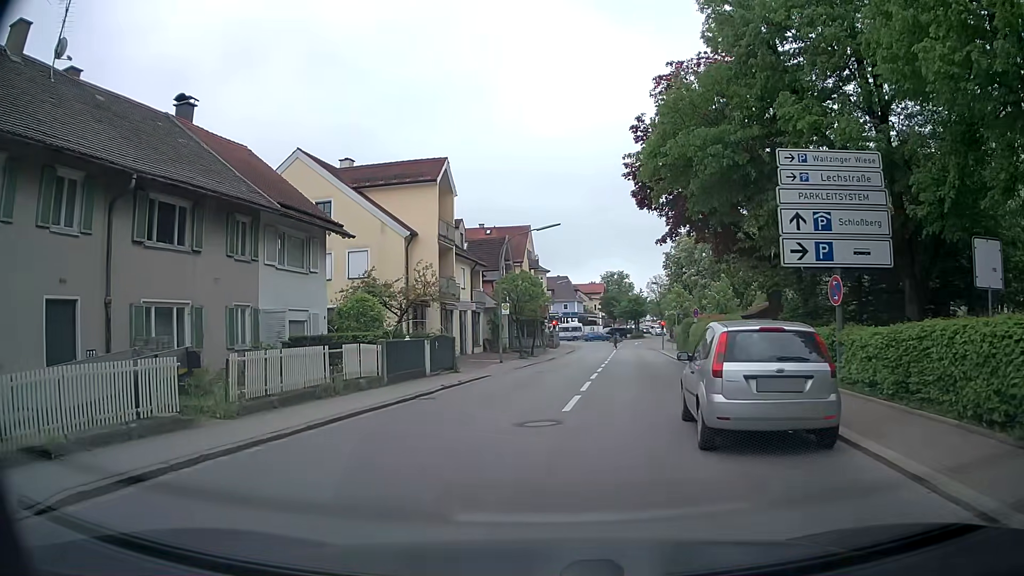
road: secondary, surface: asphalt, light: Day
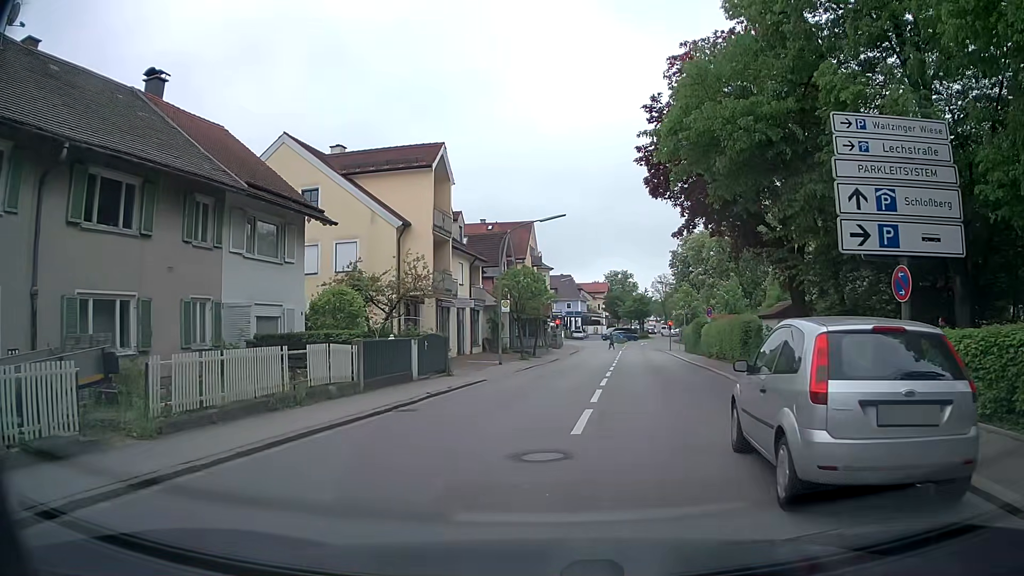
(0.0, +2.7) m; -1°
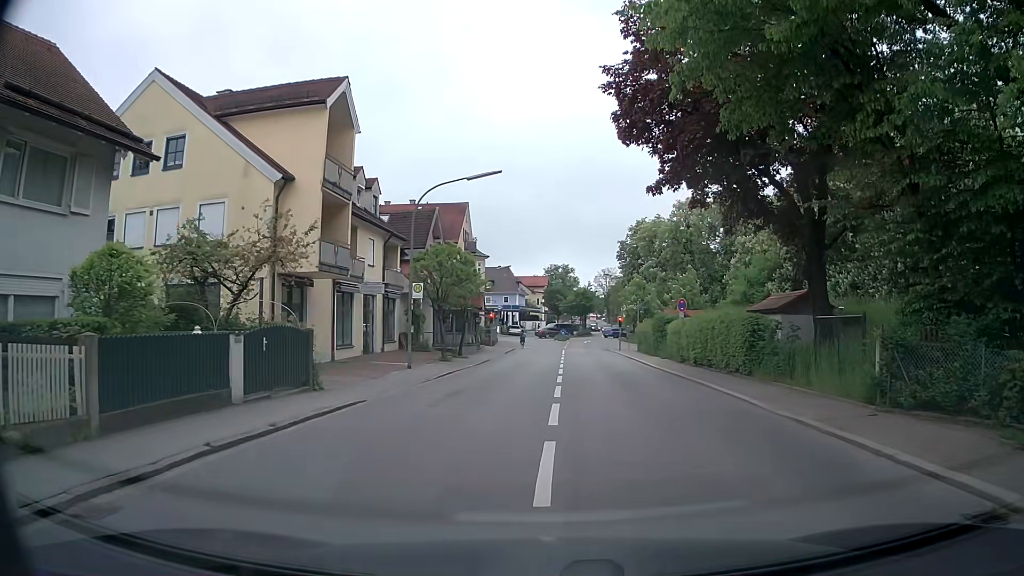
(+0.4, +8.2) m; +5°
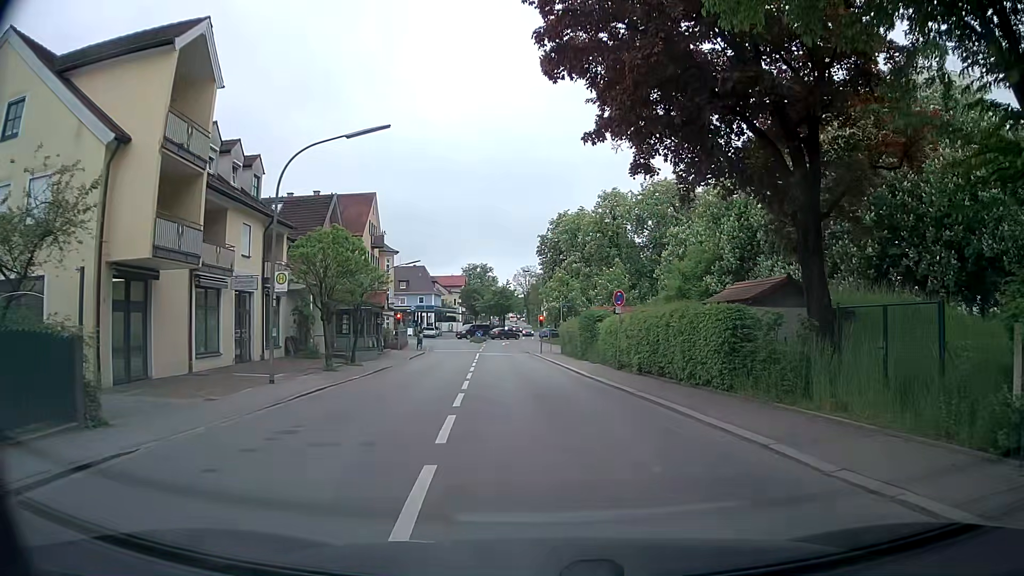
(+0.4, +5.9) m; +7°
(0, +10) (0, +20) (-1, +30) (-2, +40) (-3, +50) (-3, +60) (-4, +70) (-4, +80) (-2, +89) (+4, +97) m
